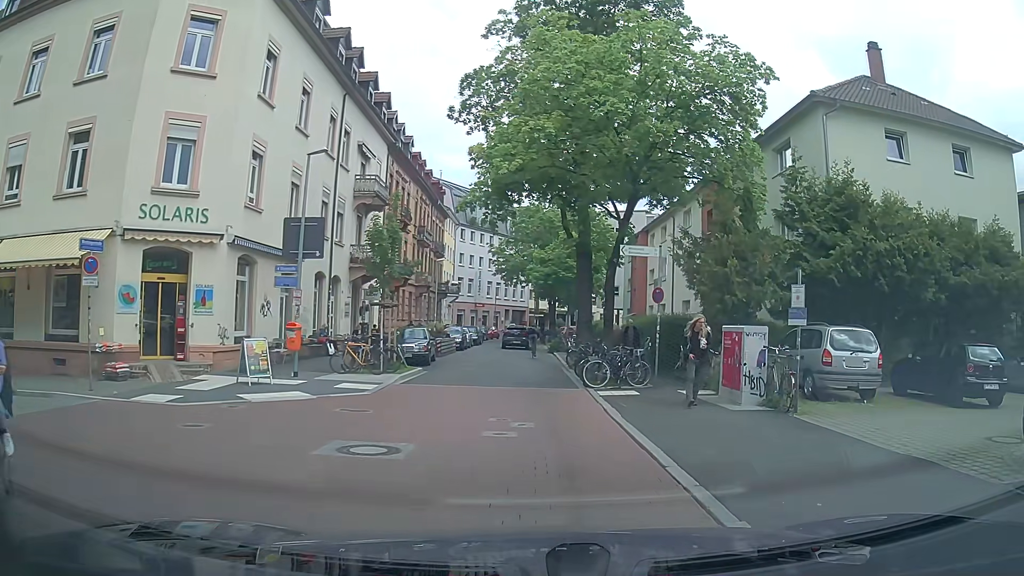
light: Day
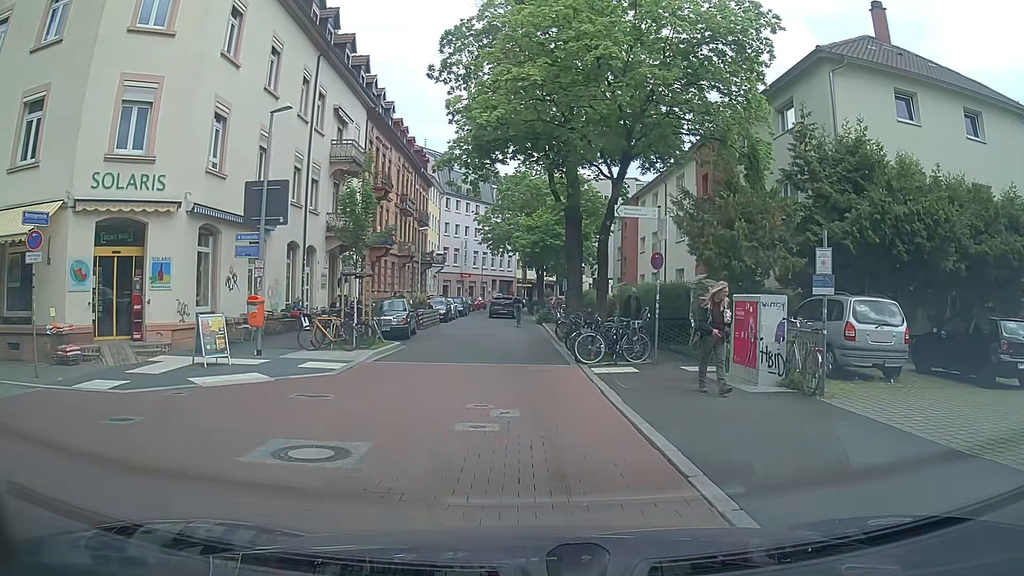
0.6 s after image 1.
(0.0, +1.7) m; 0°
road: residential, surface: asphalt
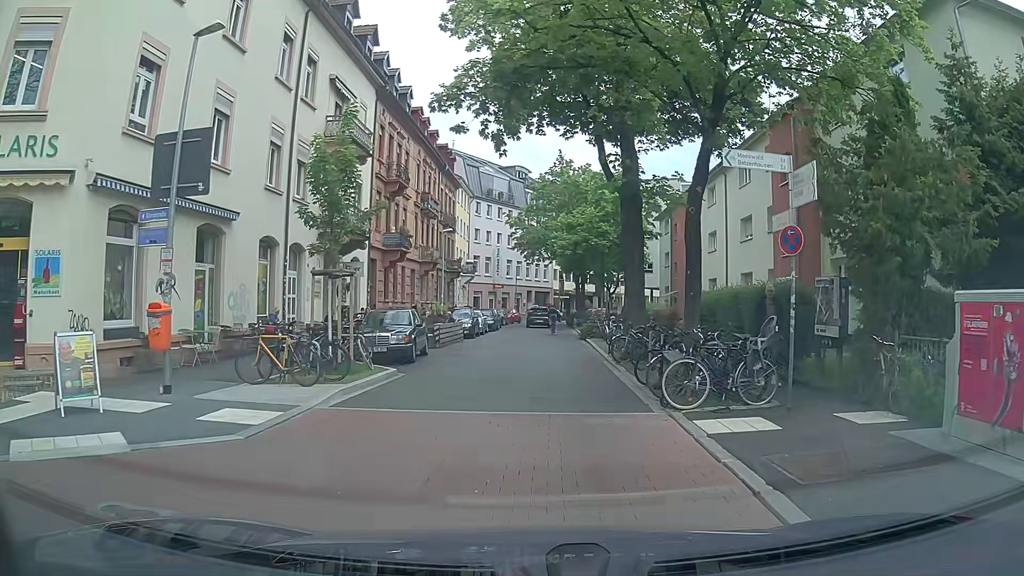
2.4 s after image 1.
(-0.2, +6.2) m; -3°
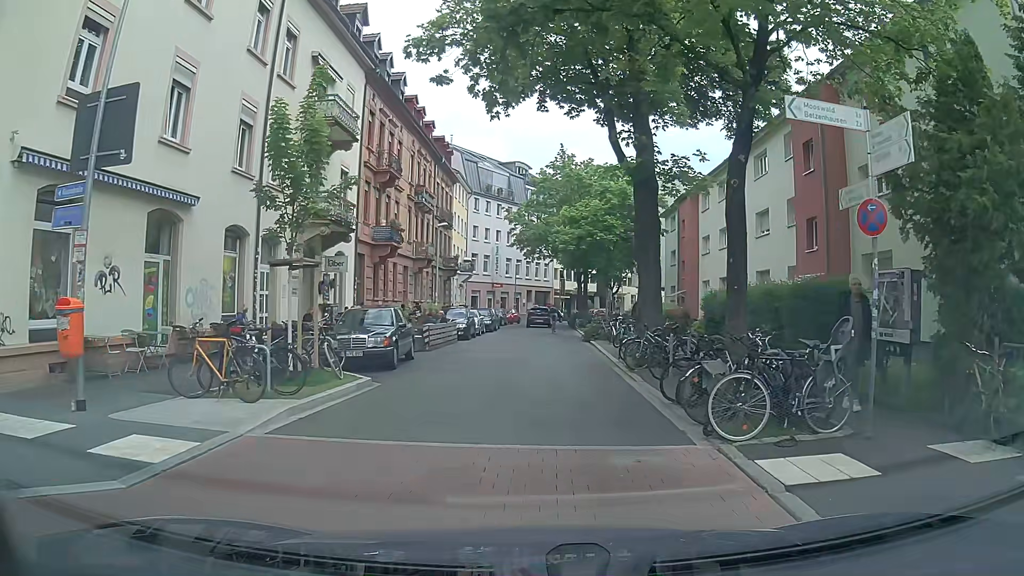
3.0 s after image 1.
(0.0, +2.5) m; +1°
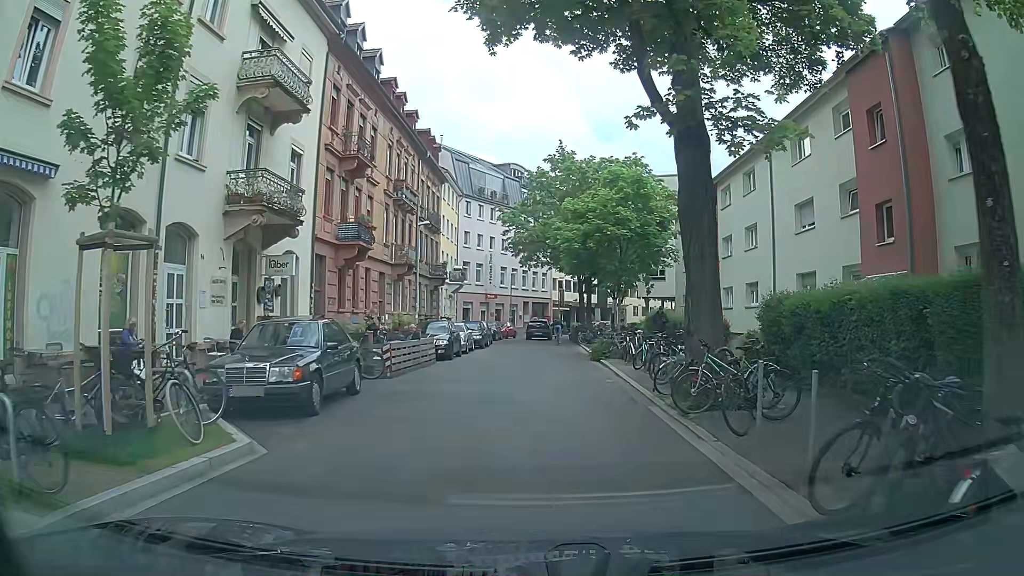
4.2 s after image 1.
(0.0, +5.6) m; 0°
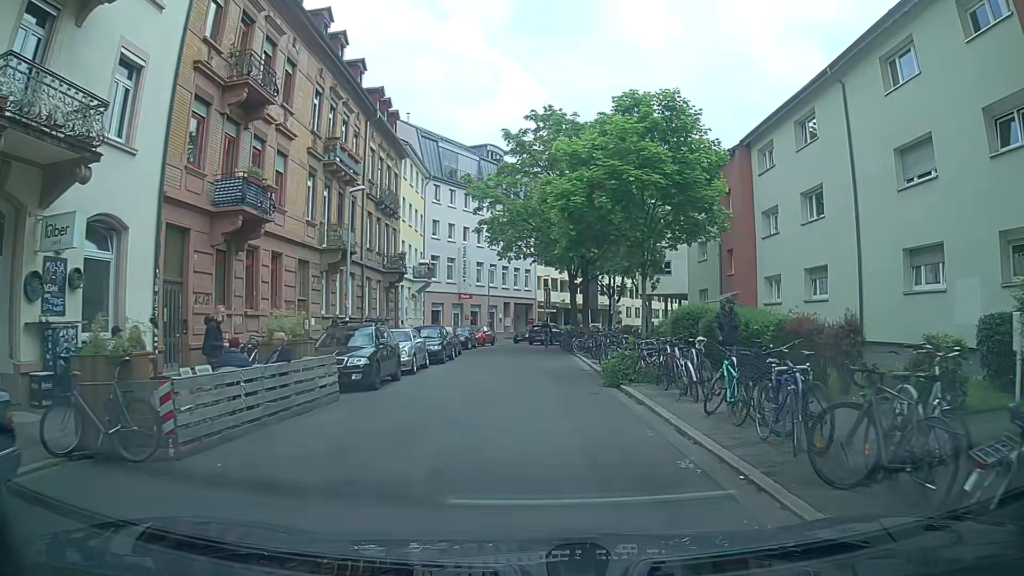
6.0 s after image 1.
(+0.1, +9.7) m; +3°
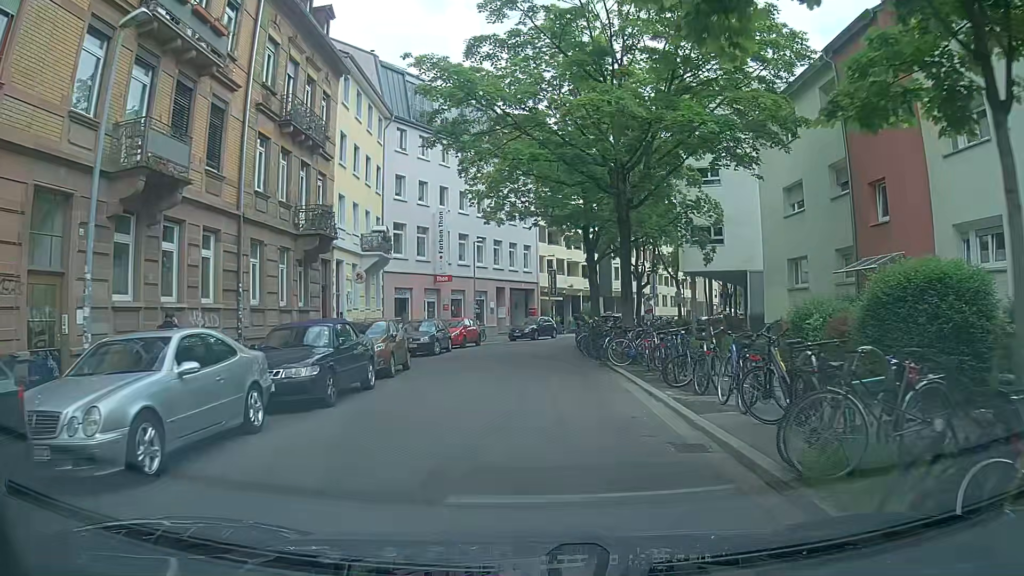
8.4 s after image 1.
(-0.5, +14.3) m; -1°
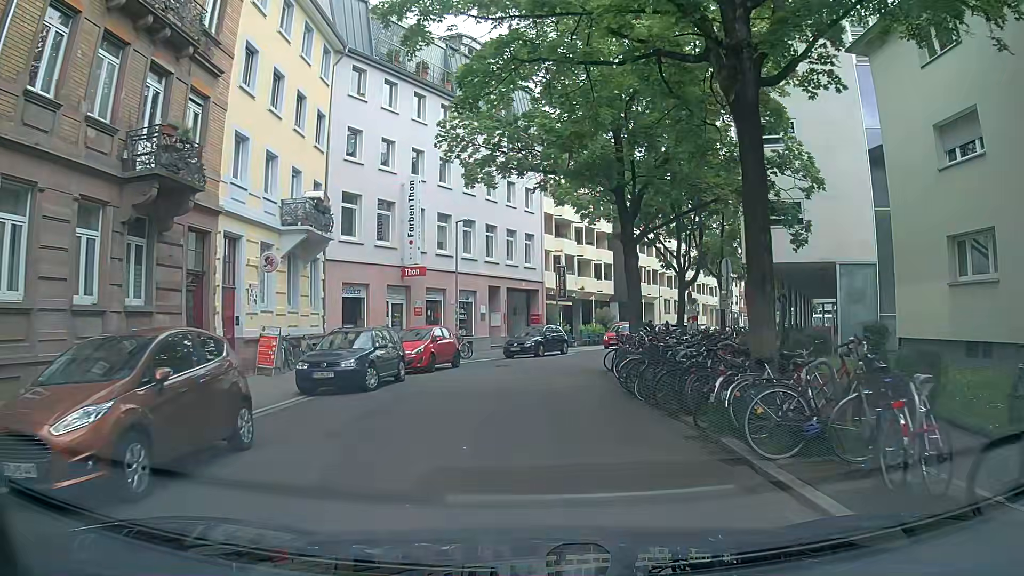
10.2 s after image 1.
(-0.2, +11.1) m; -2°
